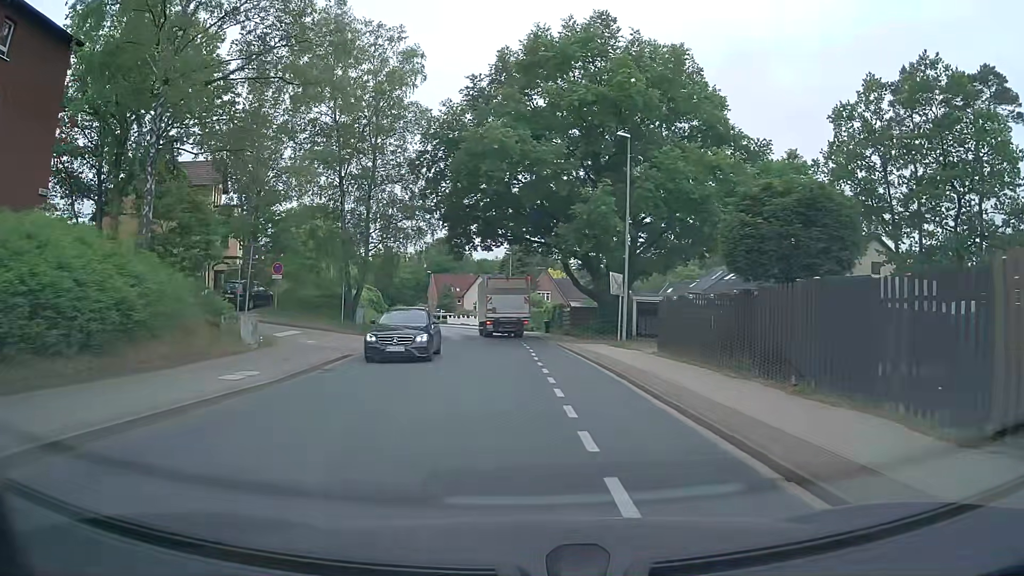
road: tertiary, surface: asphalt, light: Day
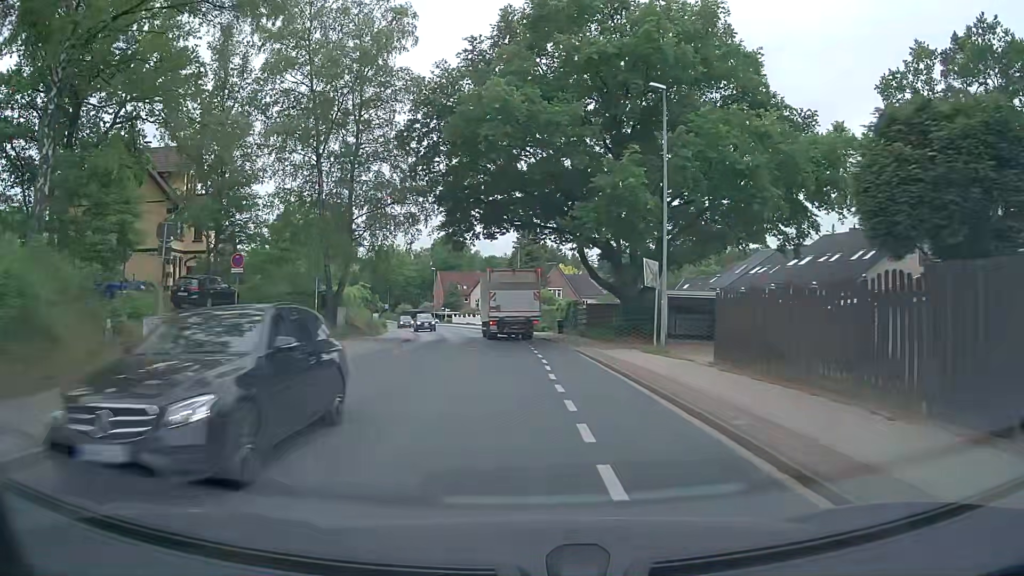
(-0.1, +6.0) m; -1°
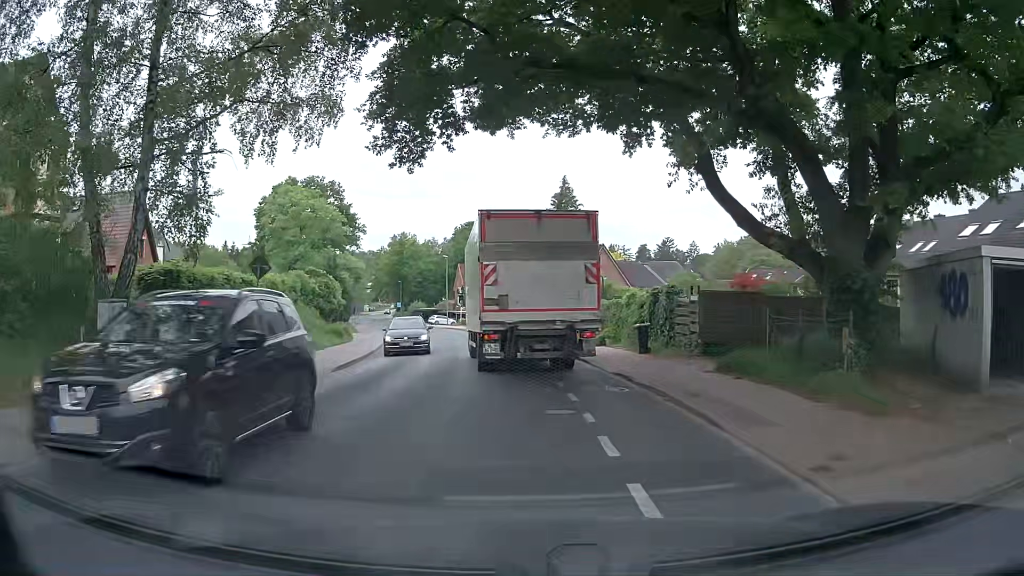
(-0.4, +21.4) m; -1°
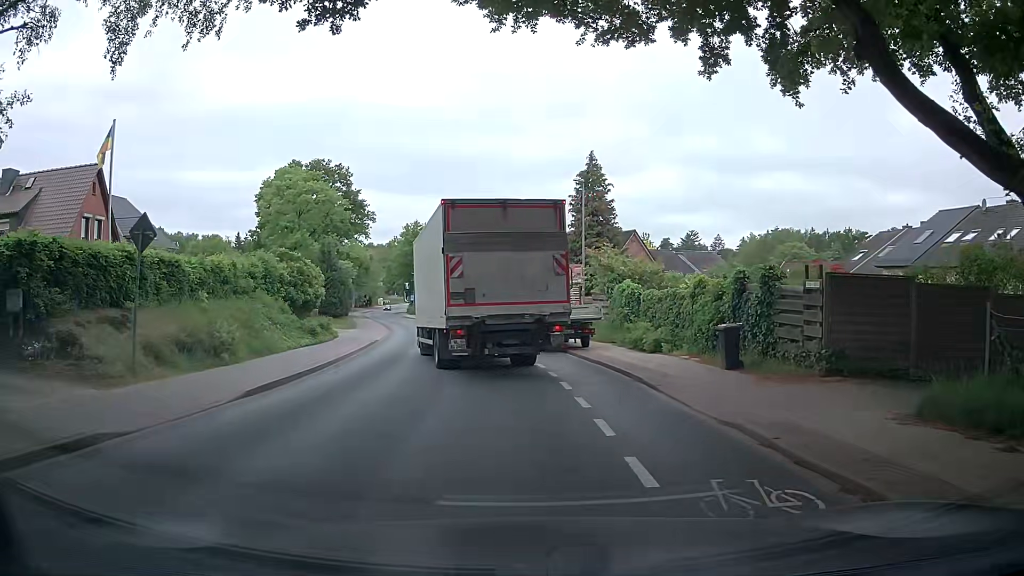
(-0.3, +7.5) m; -3°
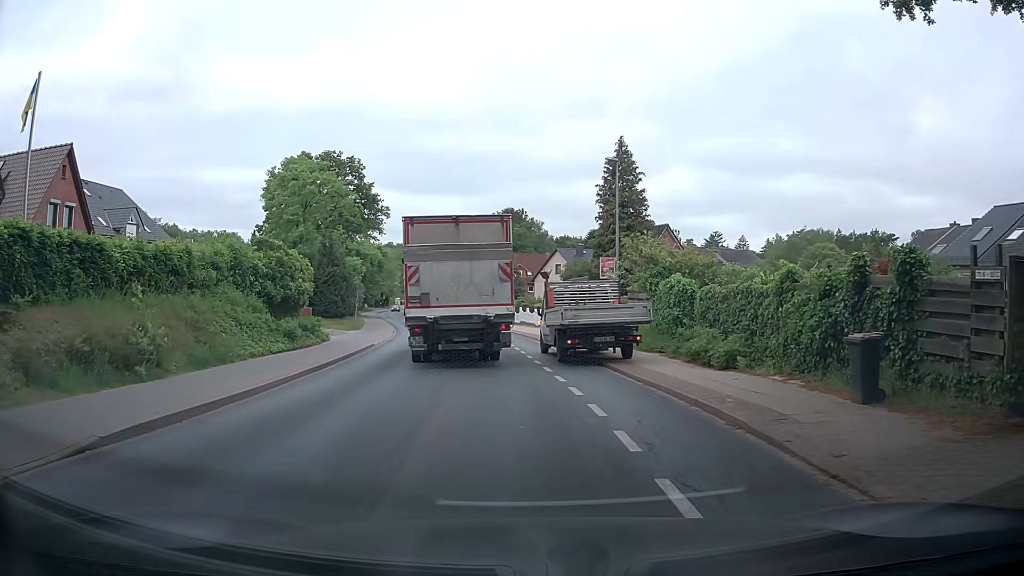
(-0.1, +5.2) m; -3°
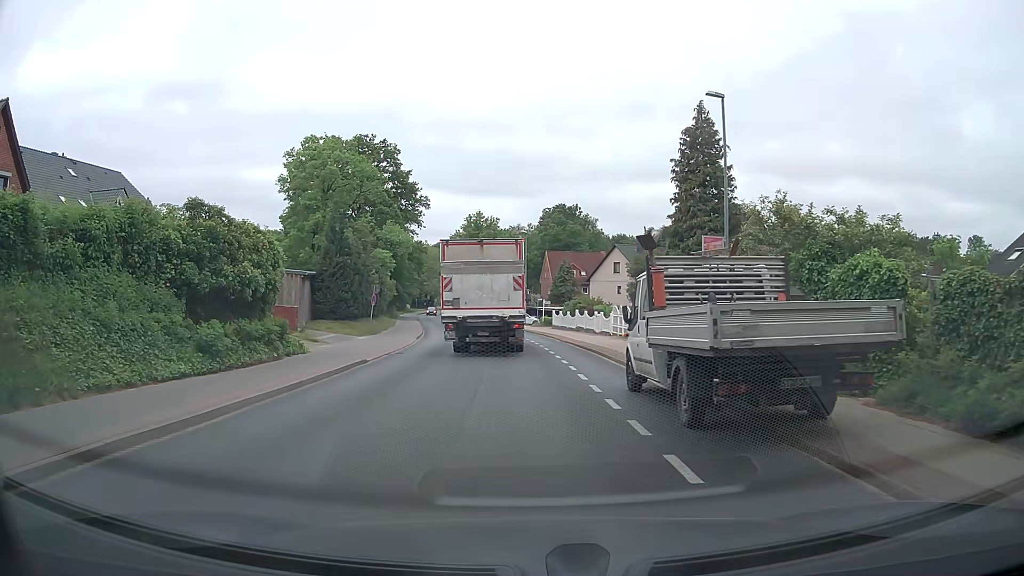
(-0.2, +9.8) m; -3°
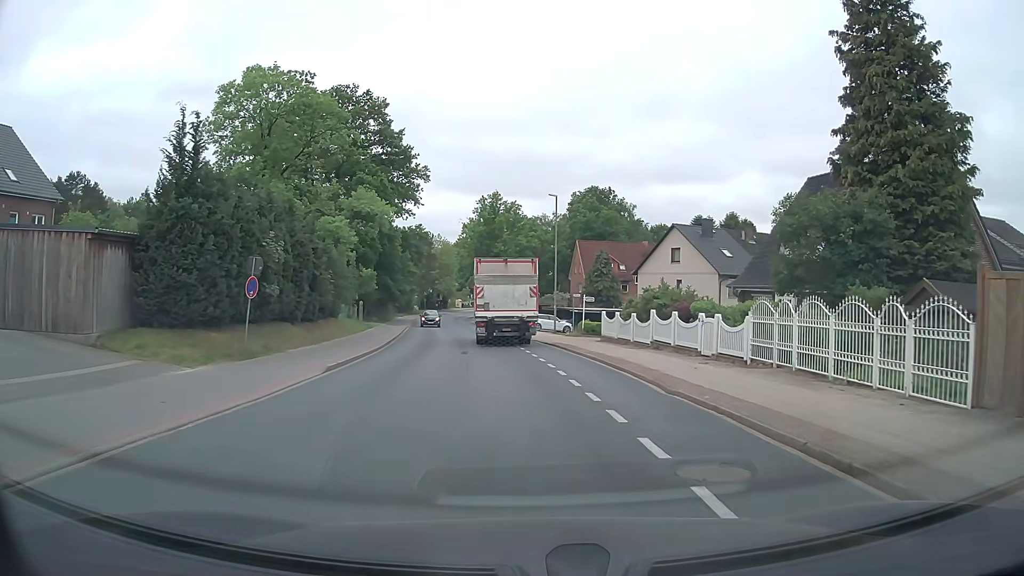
(-0.5, +20.7) m; -3°
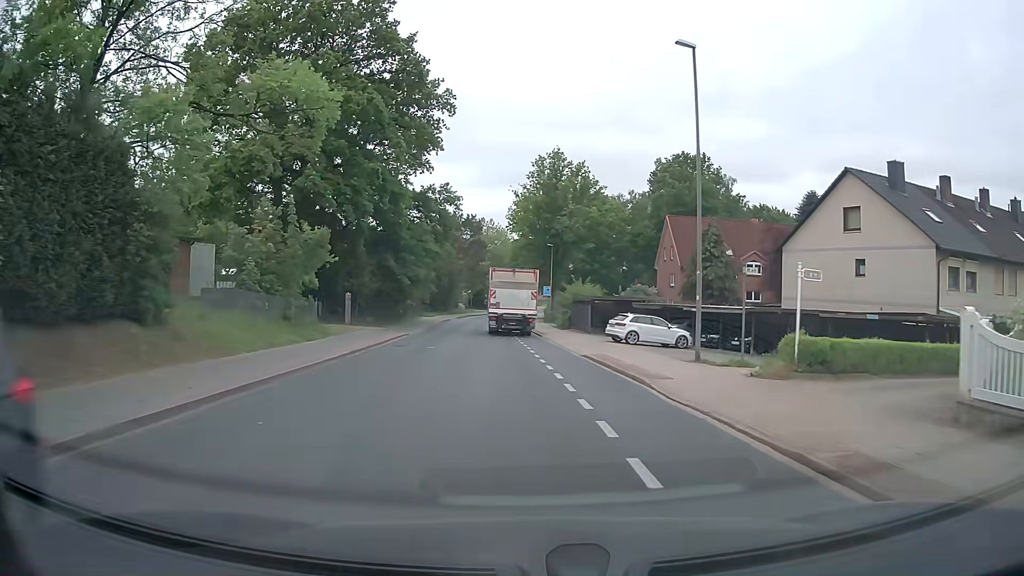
(-0.8, +24.6) m; -4°
(0, +10) (-1, +20) (-2, +30) (-2, +40) (-3, +50) (-4, +60) (-4, +70) (-4, +80) (-4, +90) (-3, +100) m
